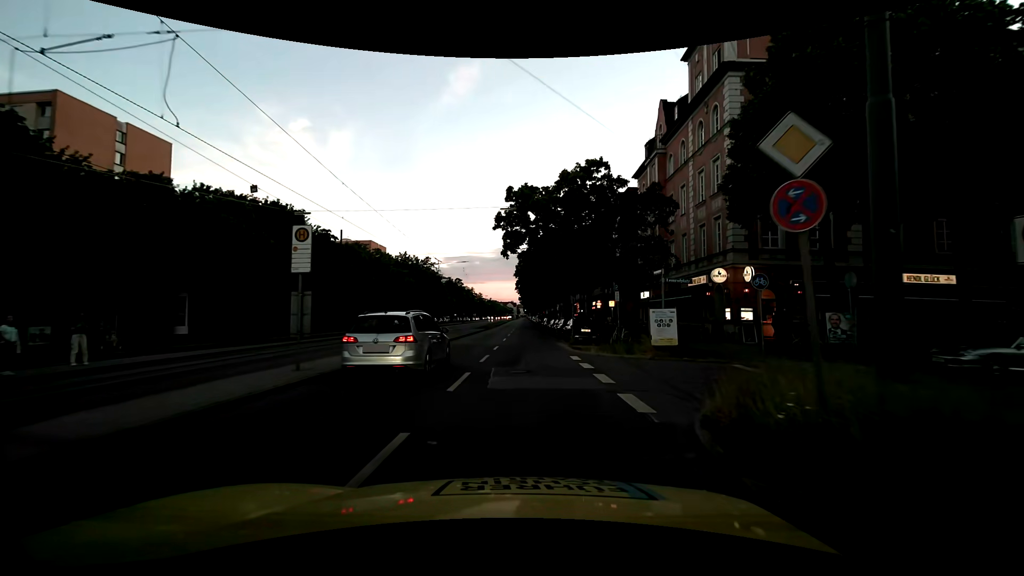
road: secondary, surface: asphalt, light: Day
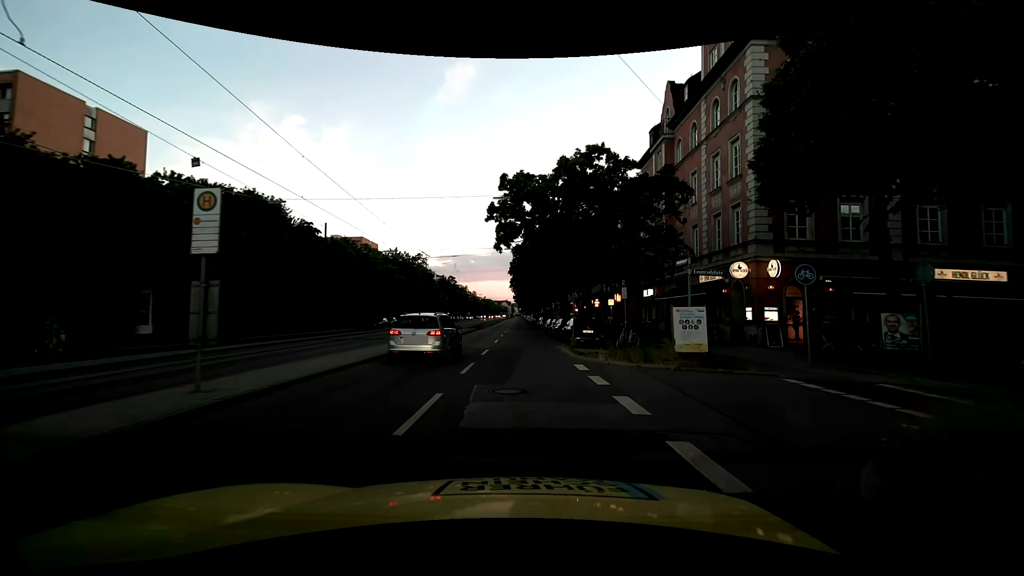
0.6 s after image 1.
(0.0, +3.2) m; 0°
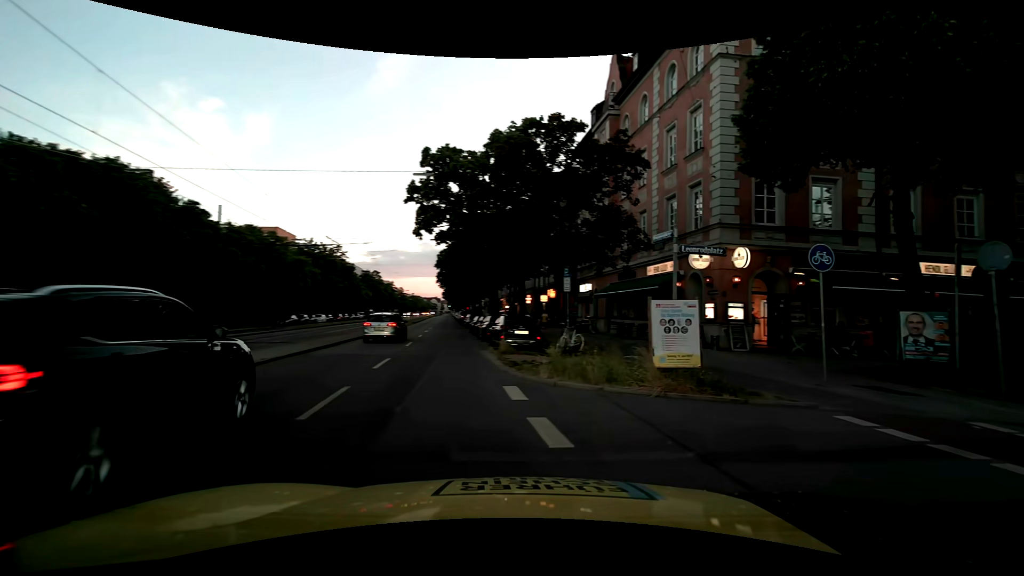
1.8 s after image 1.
(+0.2, +4.9) m; +8°
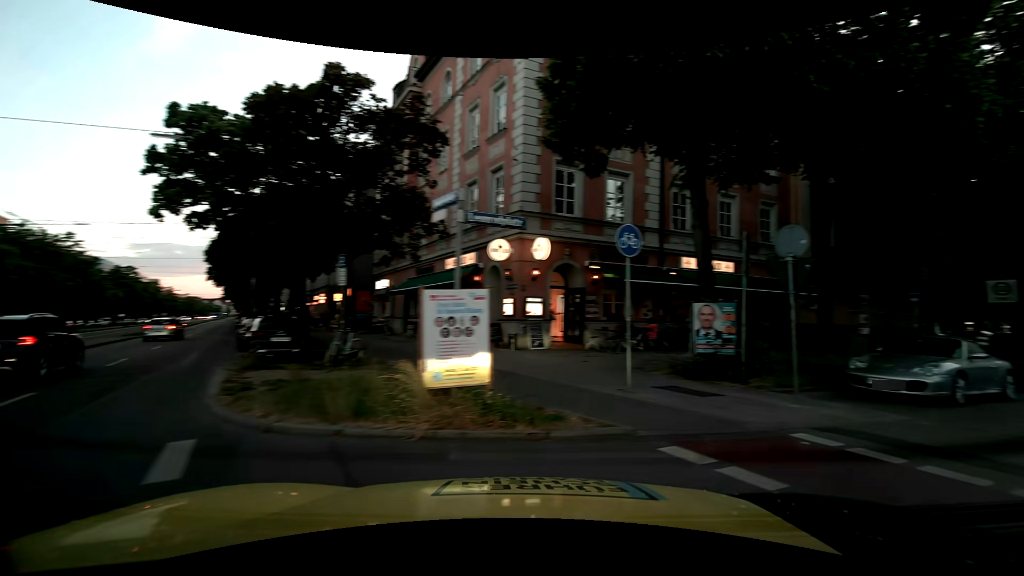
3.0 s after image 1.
(+0.4, +3.2) m; +21°
